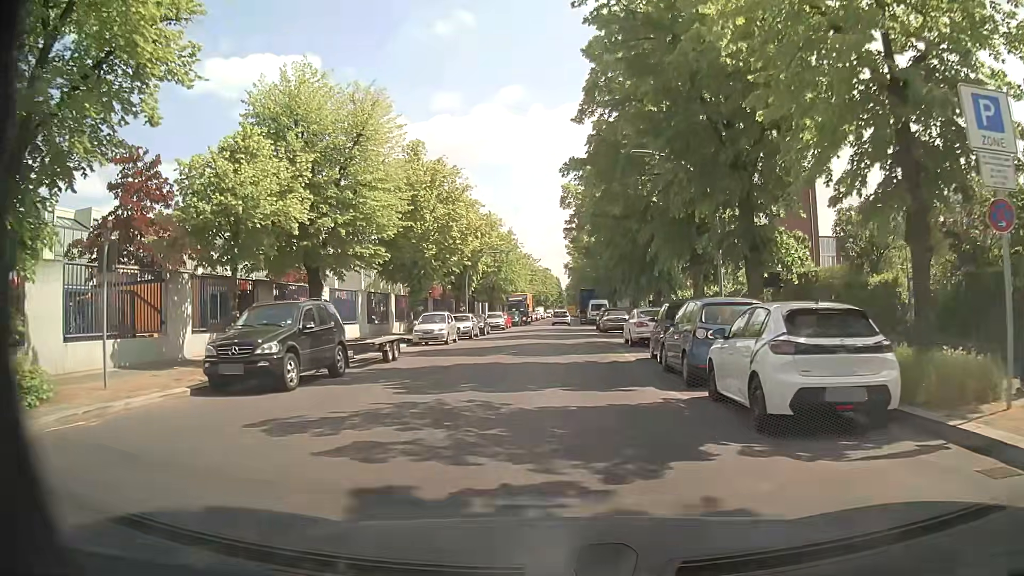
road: residential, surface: asphalt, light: Day
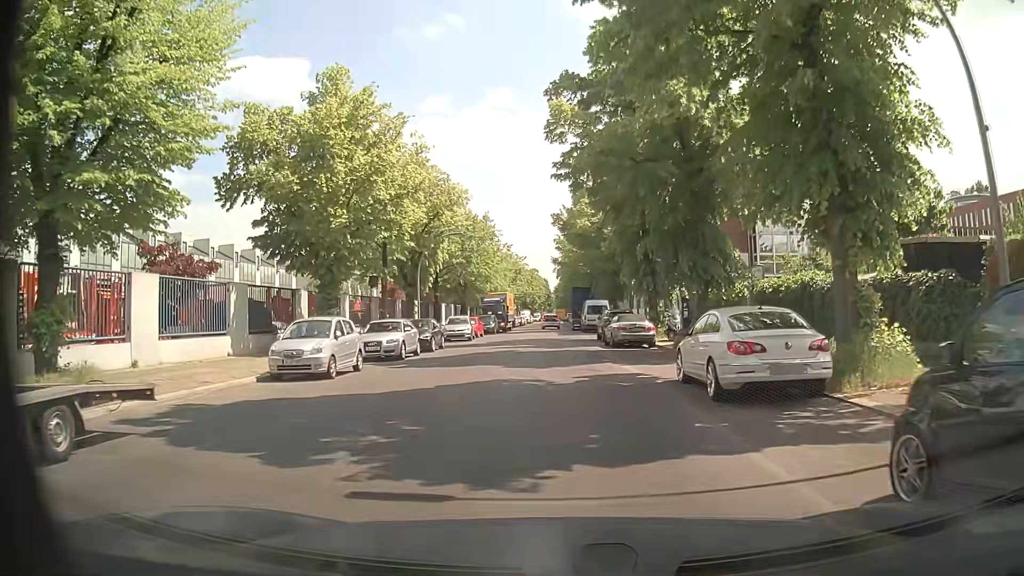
(+0.2, +14.5) m; +1°
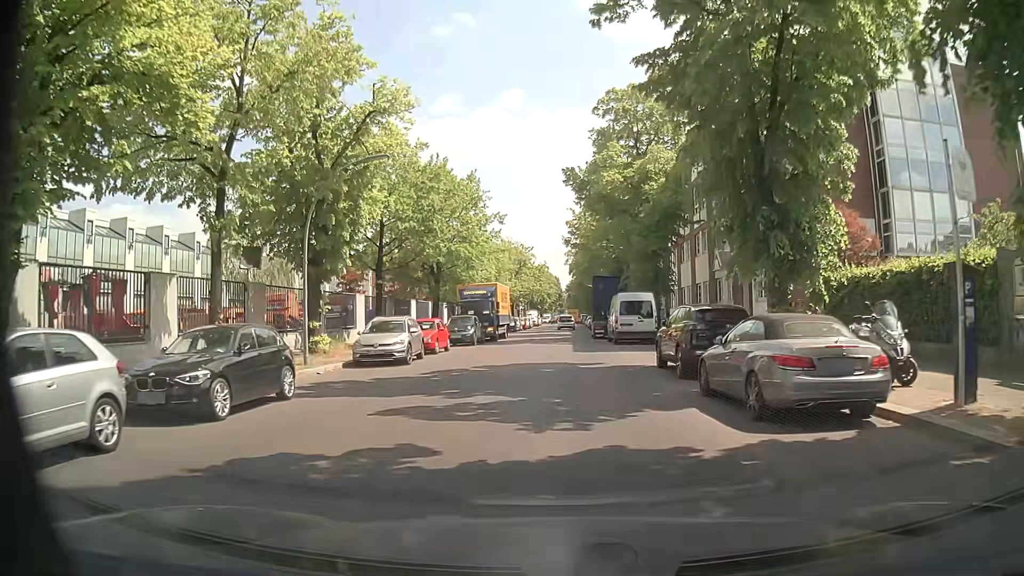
(-0.1, +19.4) m; -1°
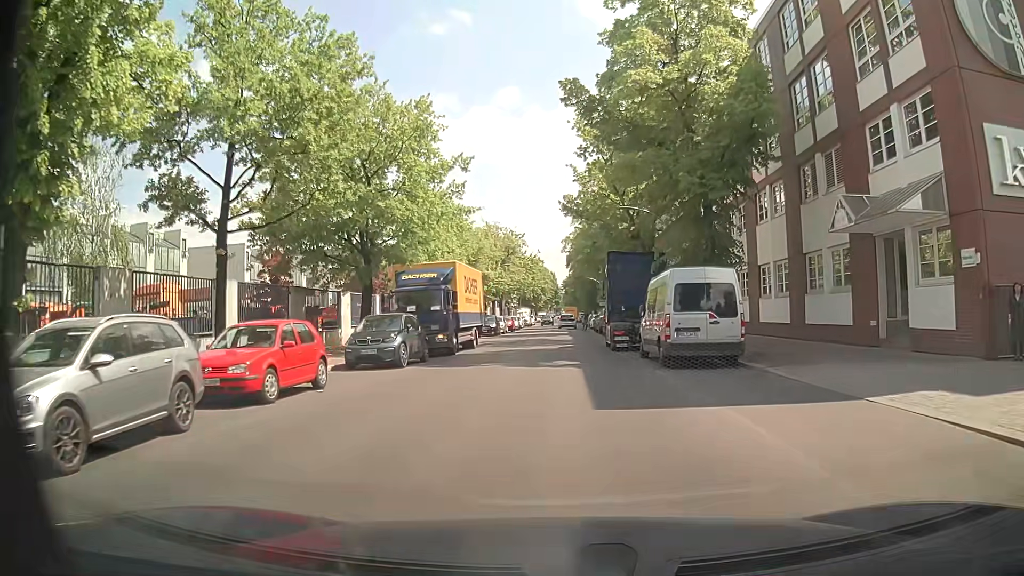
(0.0, +15.7) m; -1°
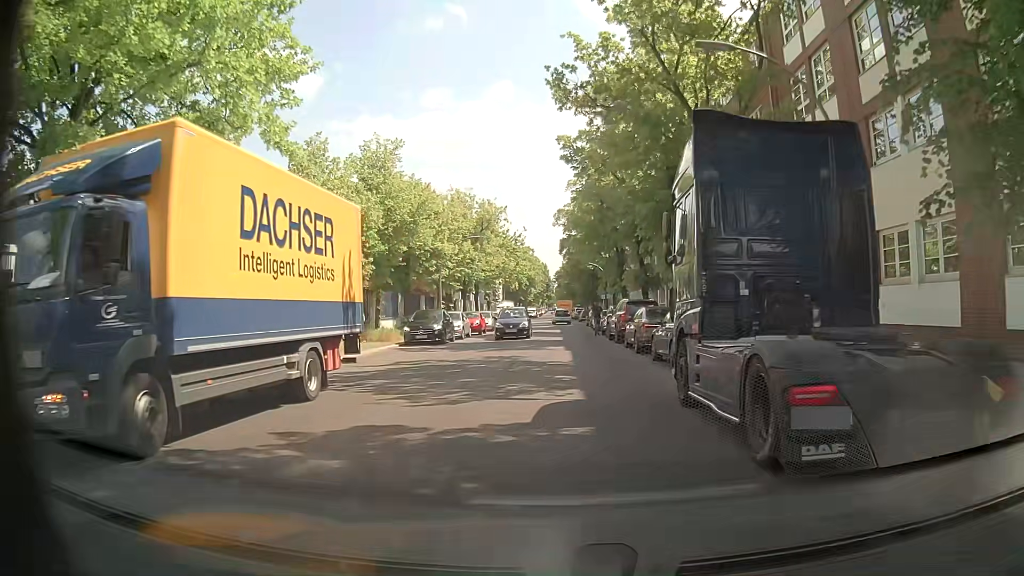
(+0.4, +19.3) m; +1°
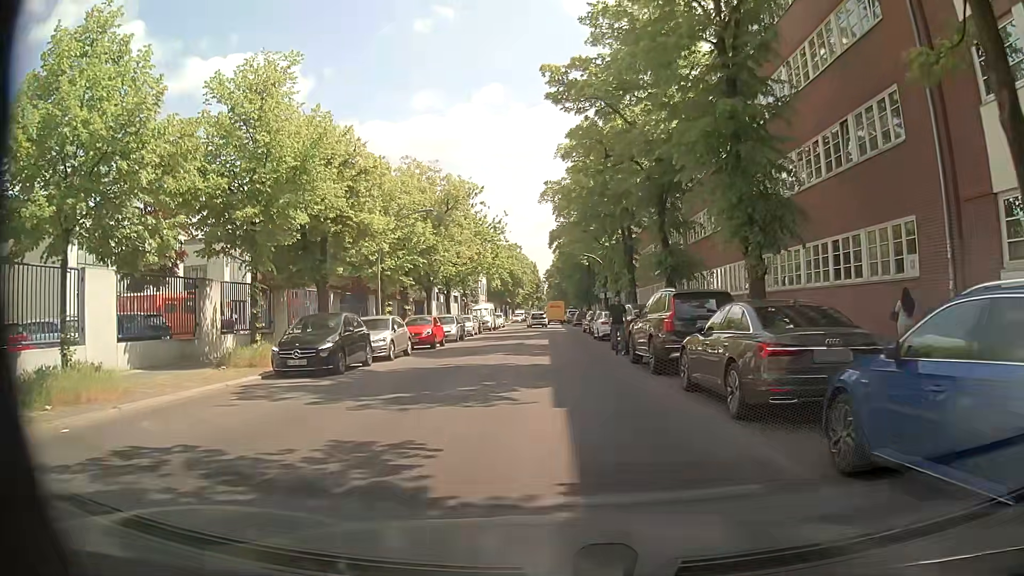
(+0.1, +13.0) m; 0°
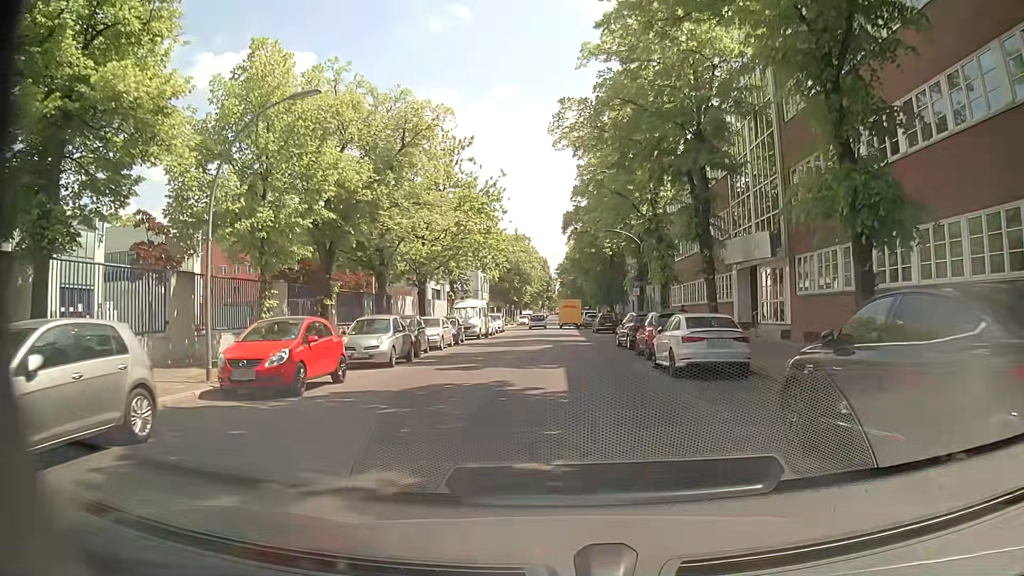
(-0.1, +17.2) m; 0°
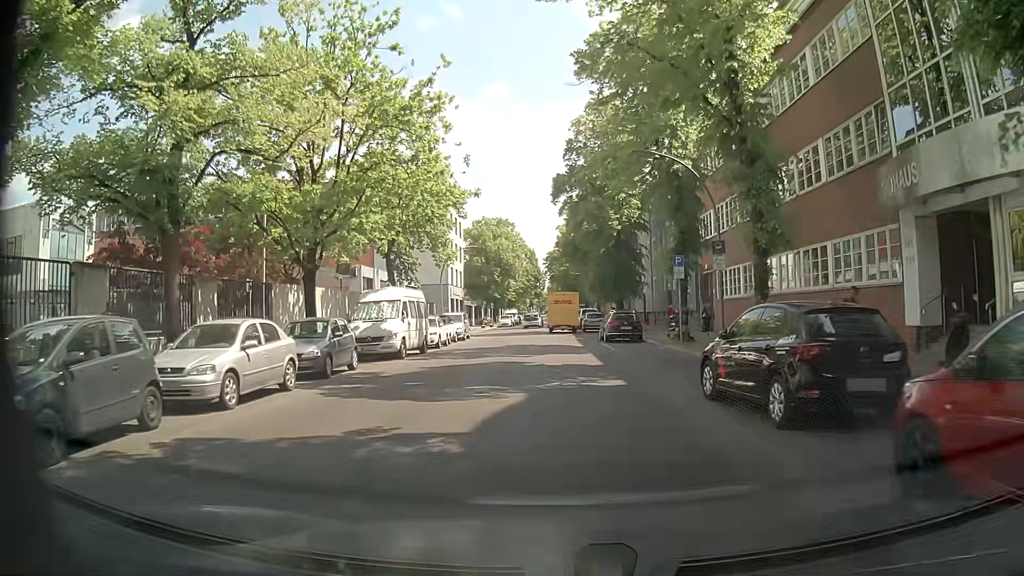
(-0.4, +18.6) m; +1°
(0, +10) (0, +20) (-1, +30) (-2, +40) (-4, +50) (-3, +60) (-2, +70) (-2, +80) (-2, +90) (-2, +100) m
